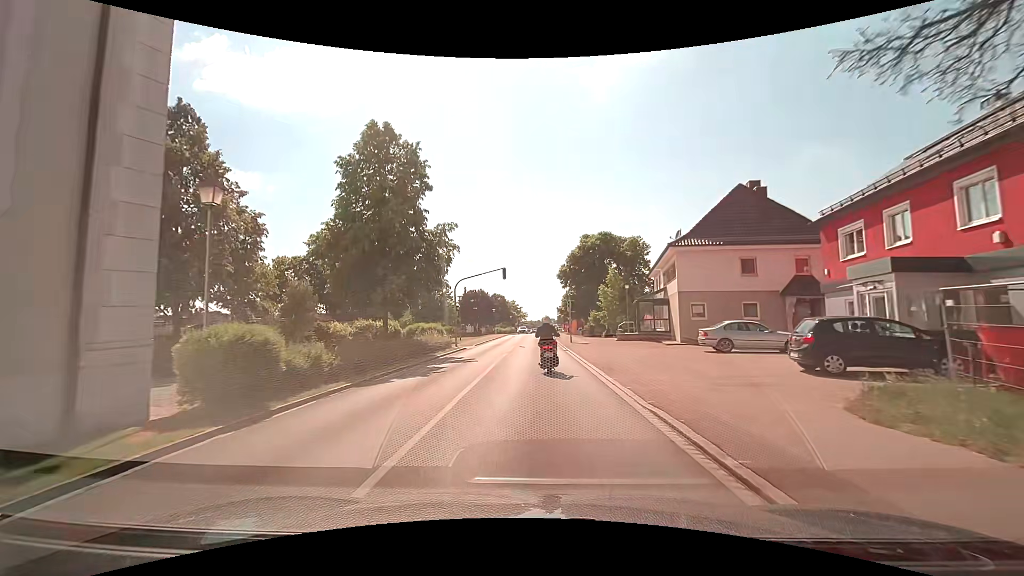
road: tertiary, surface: asphalt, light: Day
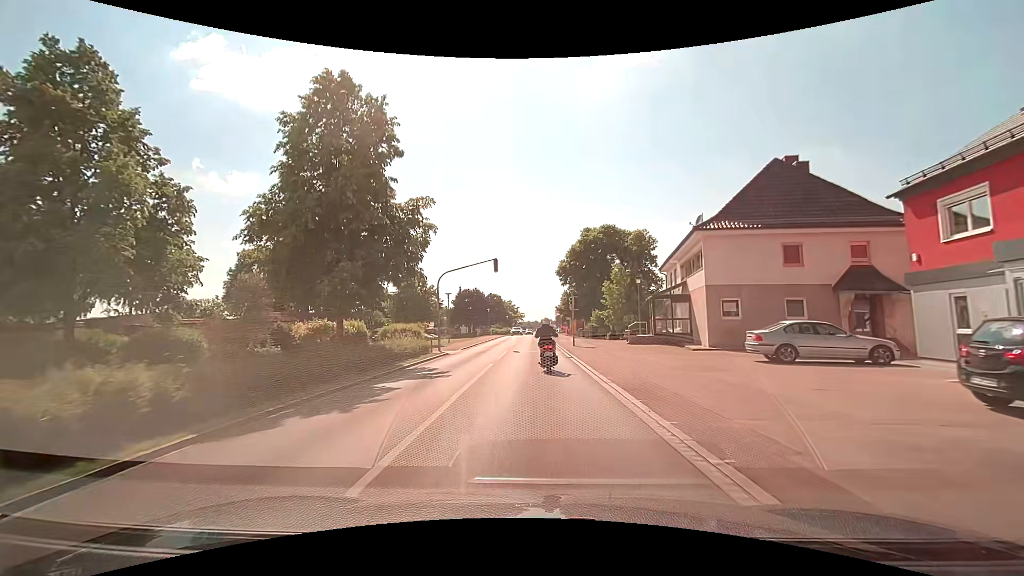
(+0.1, +5.8) m; +1°
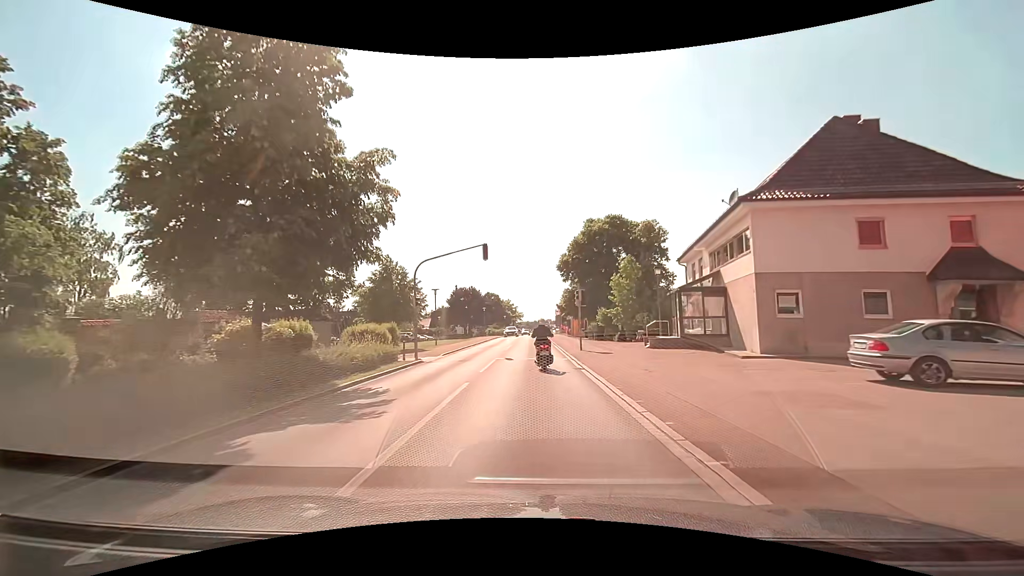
(+0.1, +6.2) m; +1°
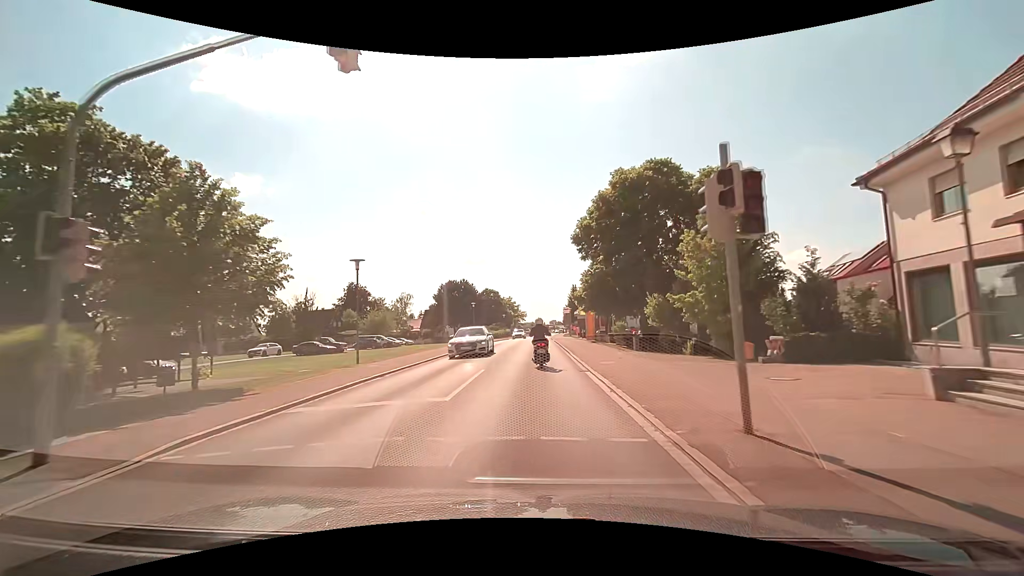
(-0.1, +21.1) m; -1°
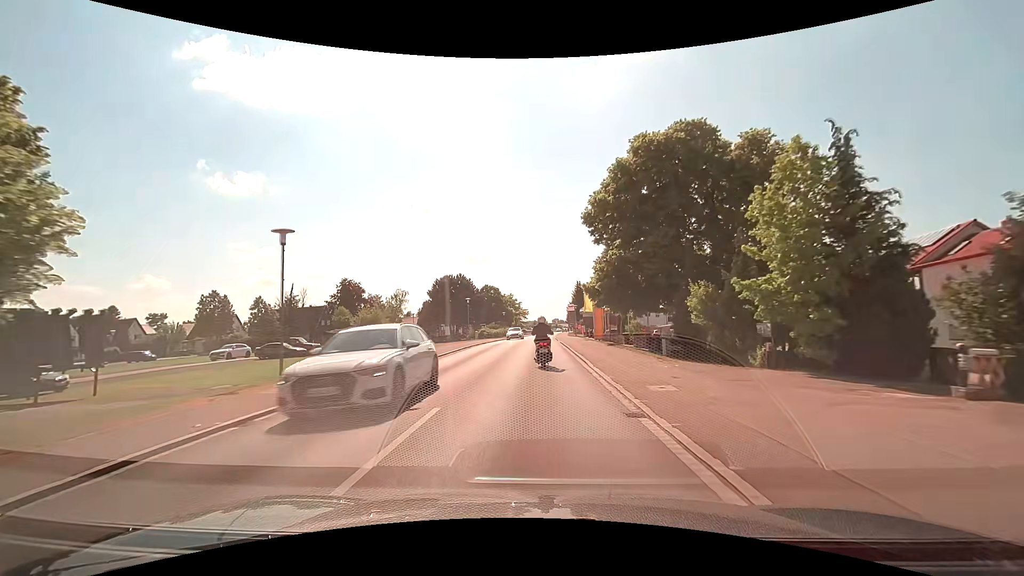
(0.0, +7.7) m; 0°
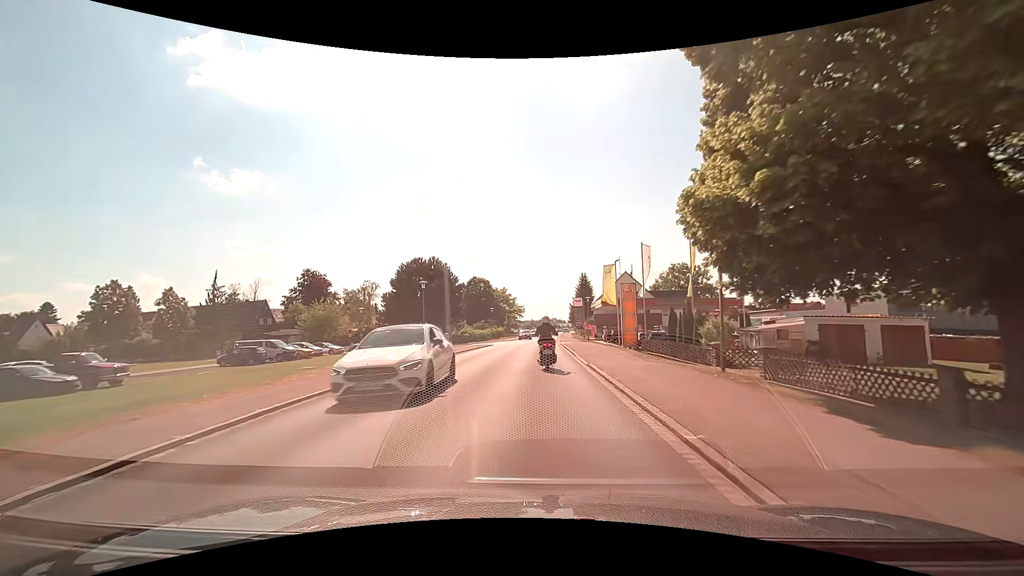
(+0.1, +23.2) m; 0°
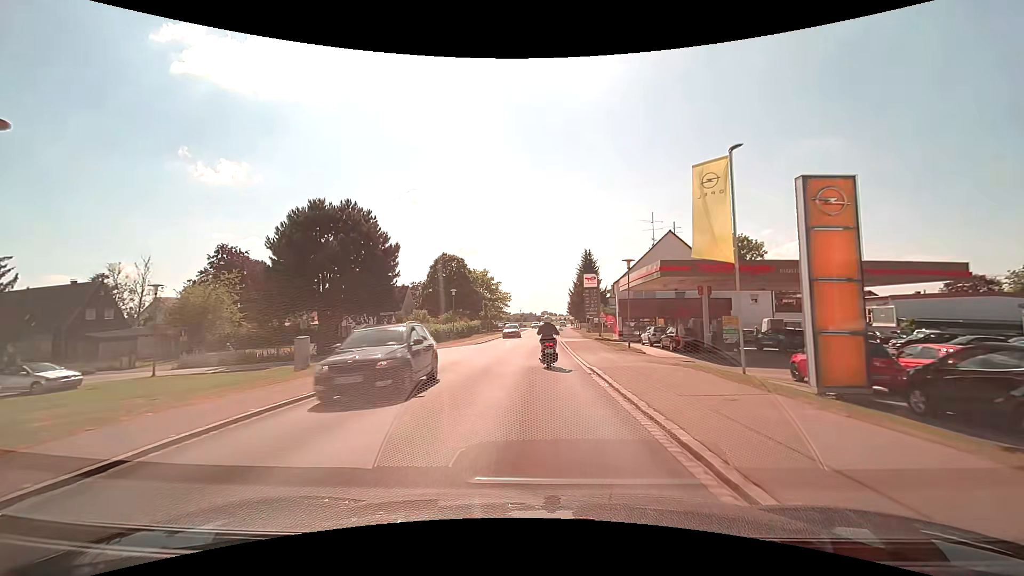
(+0.1, +30.2) m; +1°
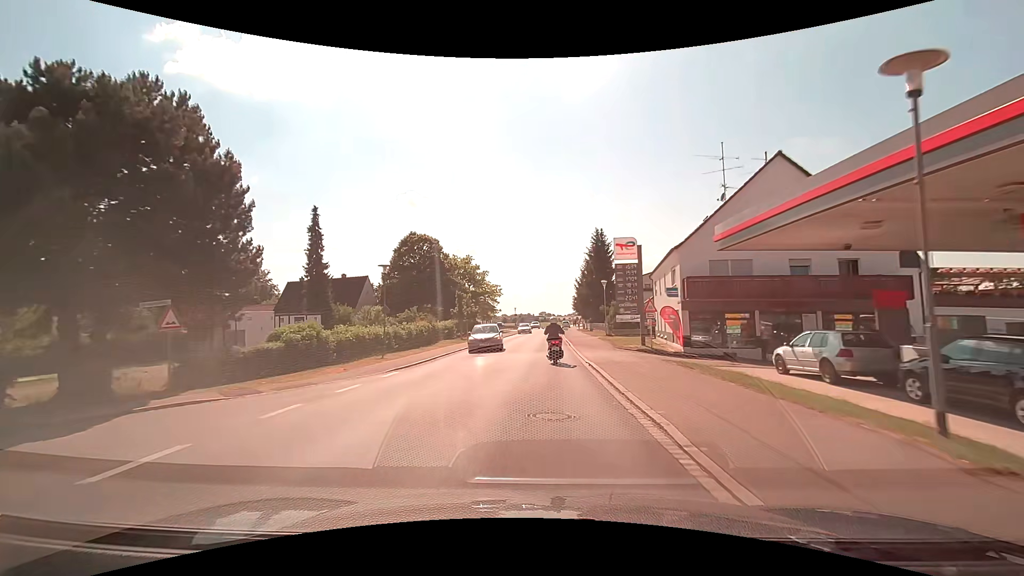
(0.0, +22.2) m; 0°
(0, +10) (0, +20) (0, +30) (+1, +40) (+1, +50) (+1, +60) (+1, +70) (+2, +80) (+2, +90) (+2, +100) m
